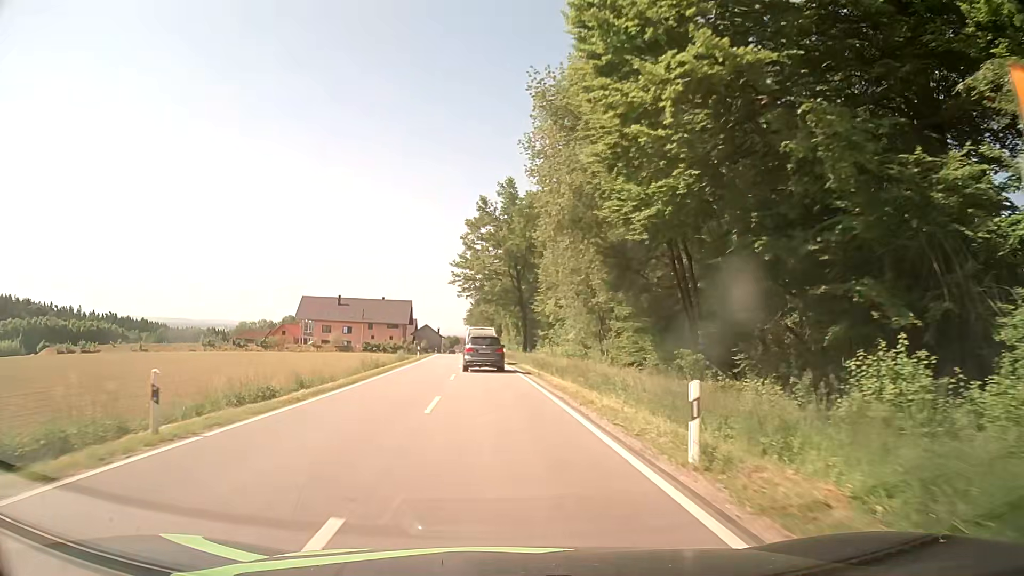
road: secondary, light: Day
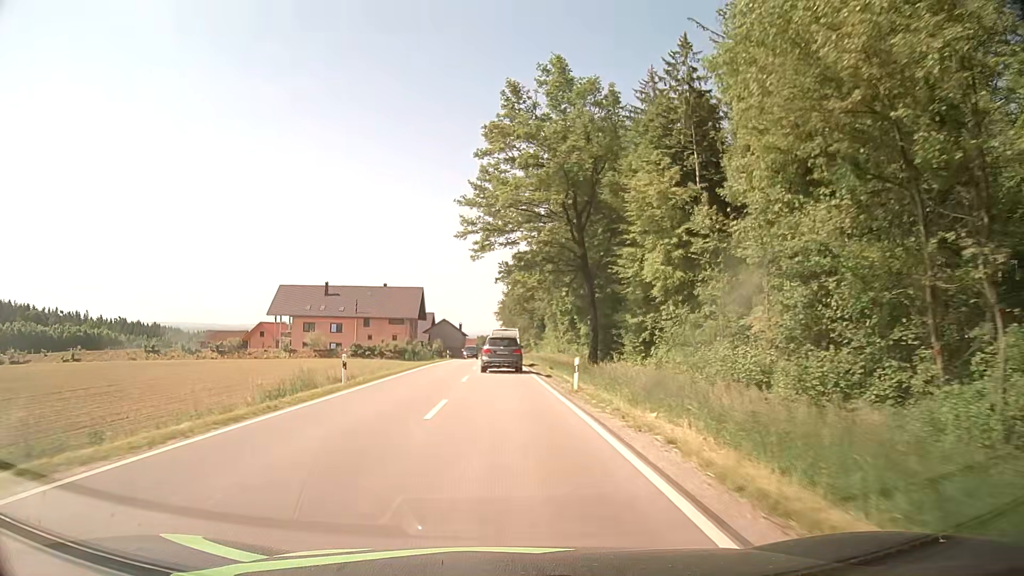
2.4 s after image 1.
(-1.4, +37.3) m; -3°
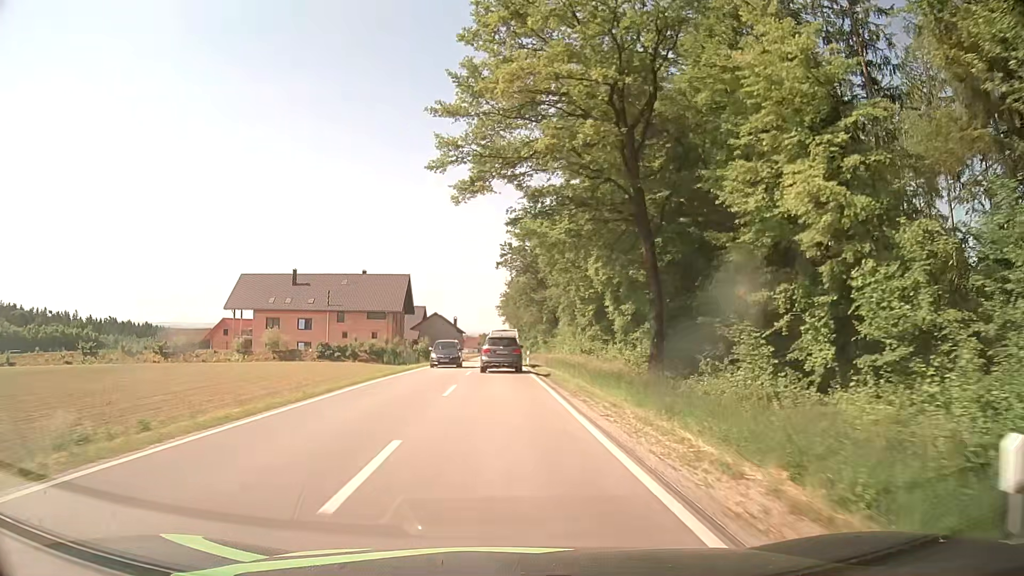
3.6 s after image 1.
(-0.1, +18.7) m; -1°
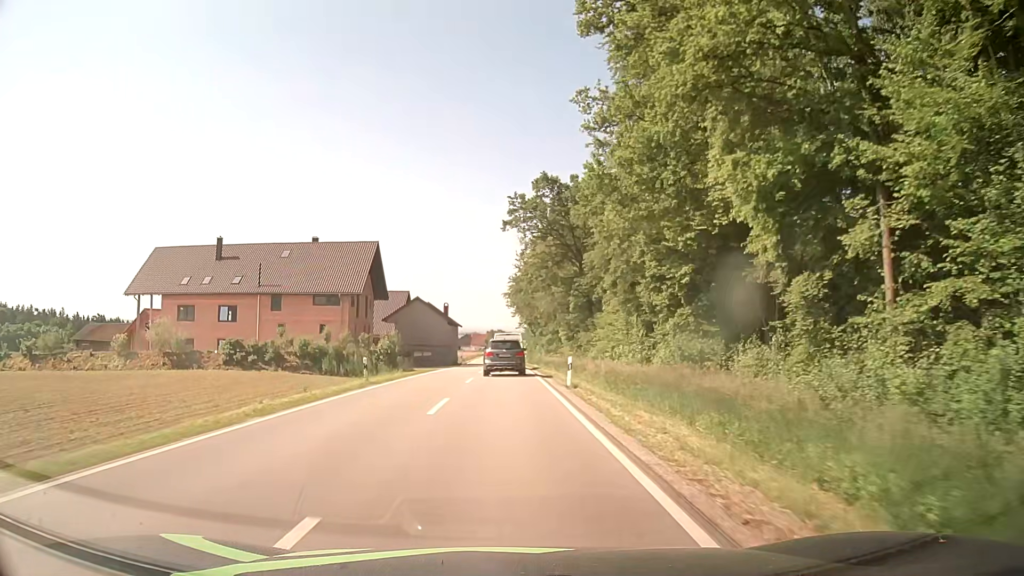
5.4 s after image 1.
(0.0, +28.1) m; 0°
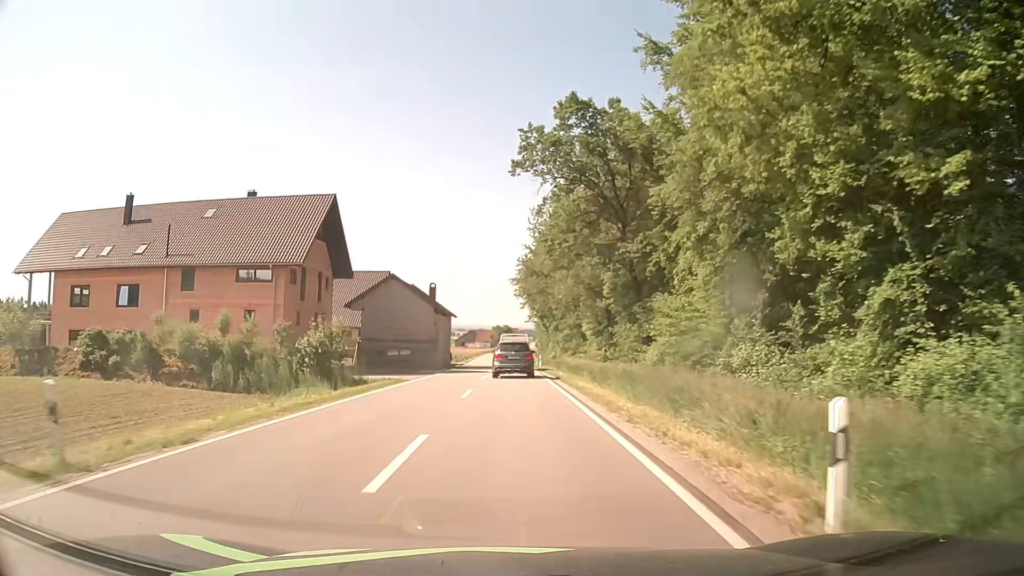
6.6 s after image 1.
(-0.4, +19.0) m; -1°
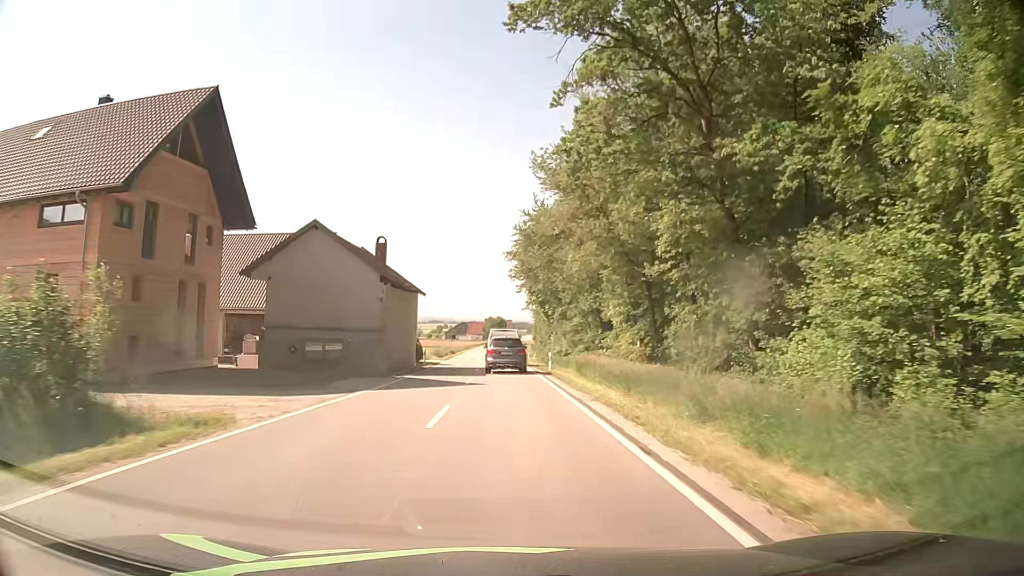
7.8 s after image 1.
(+0.1, +19.3) m; 0°
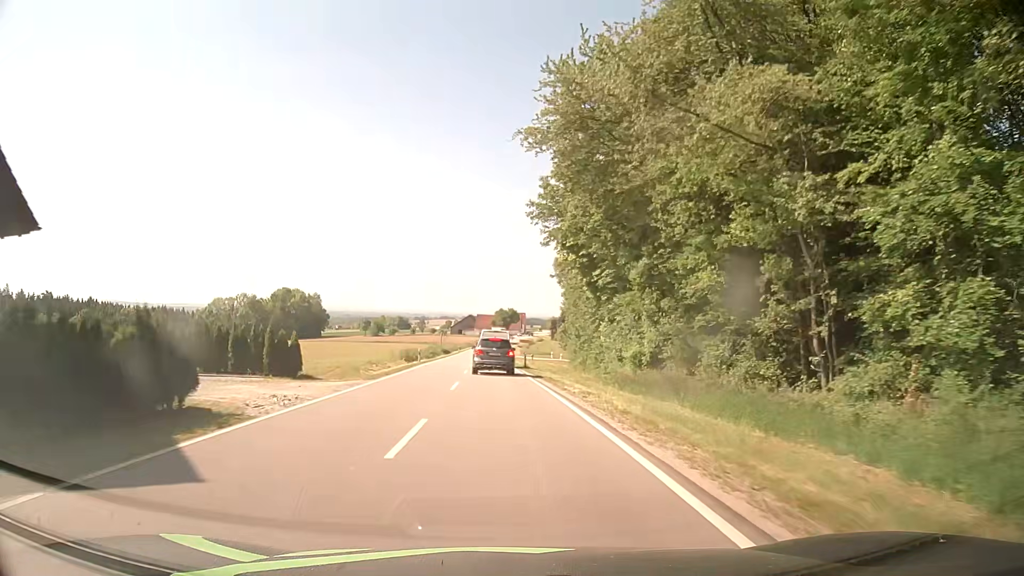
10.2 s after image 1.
(-0.1, +39.2) m; -1°
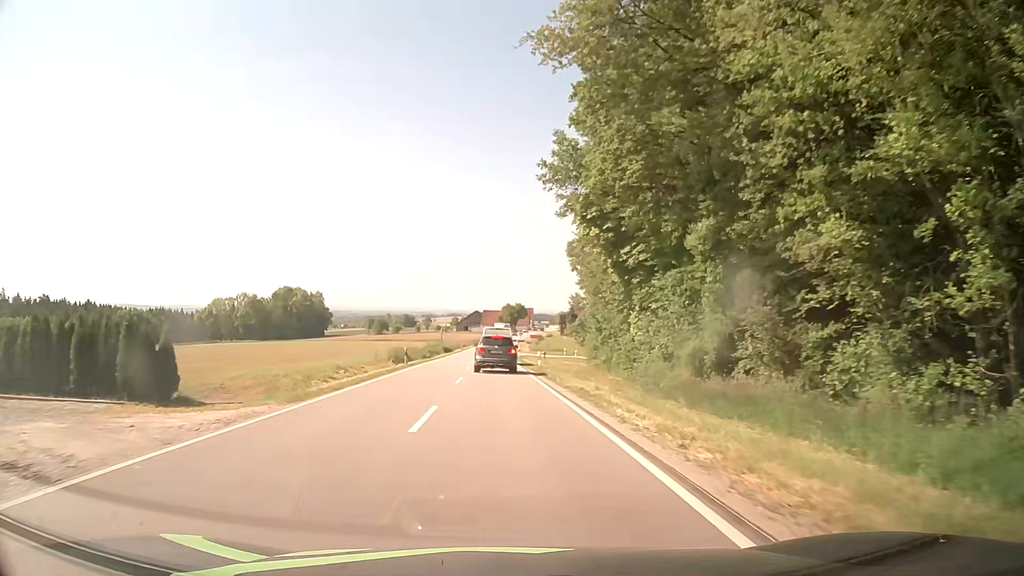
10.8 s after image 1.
(0.0, +9.8) m; 0°
(0, +10) (0, +20) (-1, +30) (-1, +40) (-1, +50) (-1, +60) (-1, +70) (-1, +80) (-2, +90) (-2, +100) m
